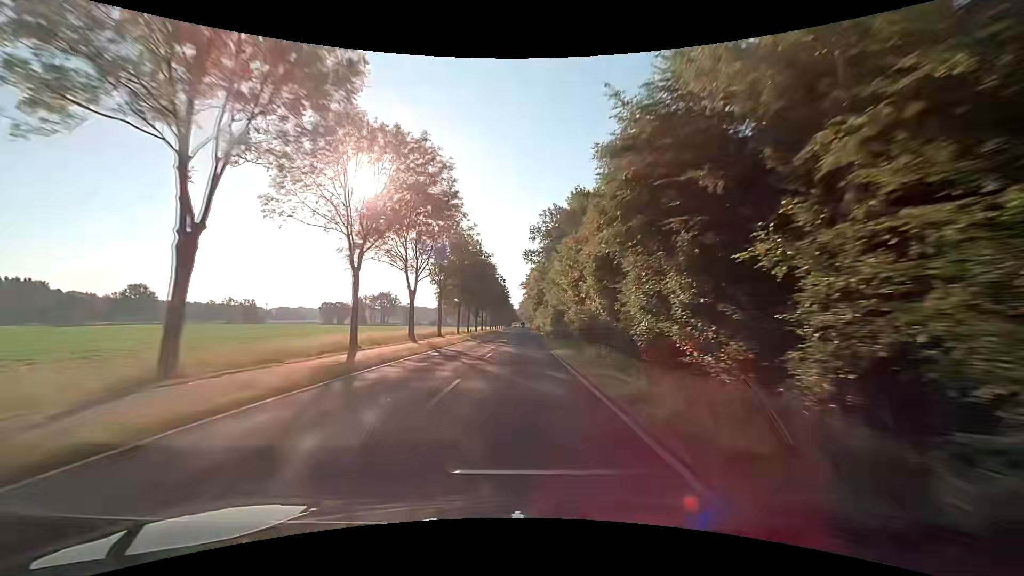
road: secondary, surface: asphalt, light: Day
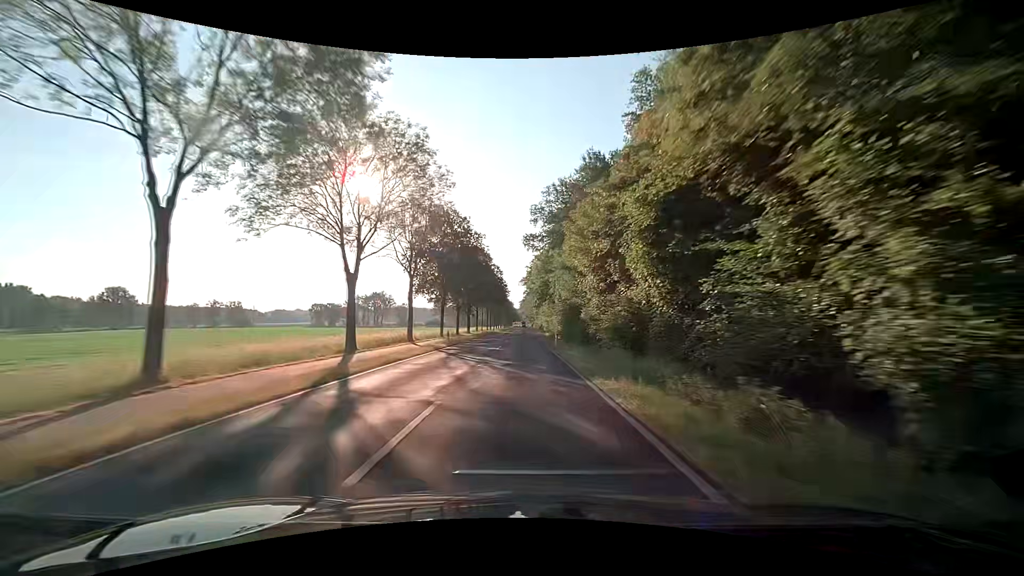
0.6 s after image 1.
(-0.1, +15.8) m; 0°
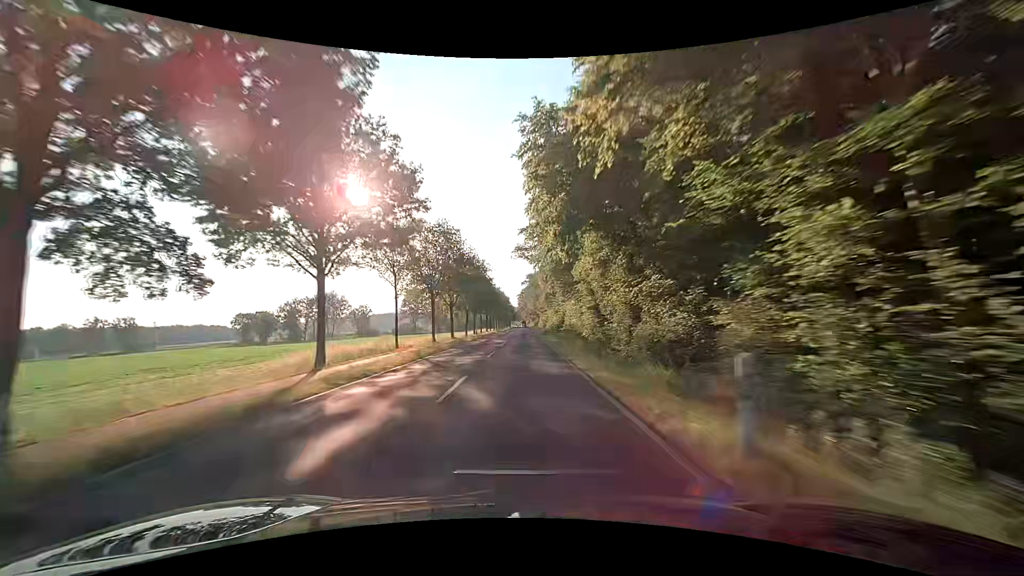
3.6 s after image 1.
(+0.4, +79.2) m; -1°
(0, +10) (0, +20) (0, +30) (+1, +40) (+1, +50) (+1, +60) (+1, +70) (+1, +80) (+1, +90) (+2, +100) m
